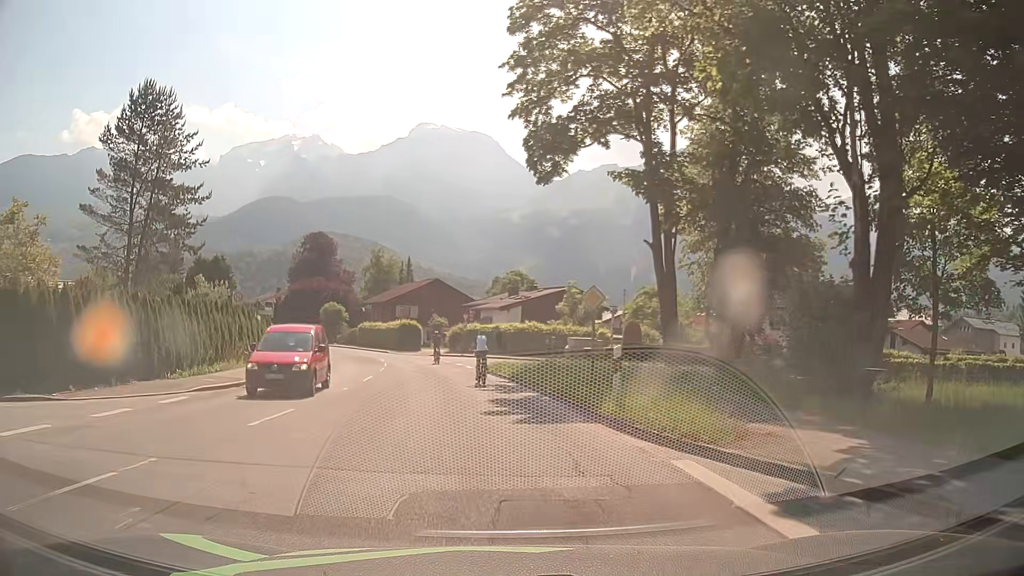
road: tertiary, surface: asphalt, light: Day
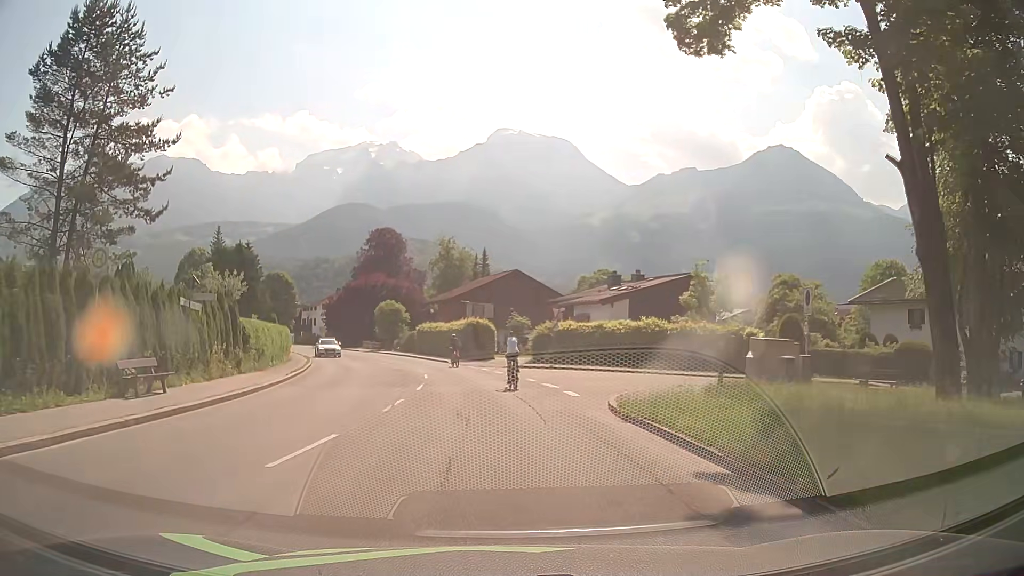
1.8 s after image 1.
(-1.2, +16.4) m; -7°
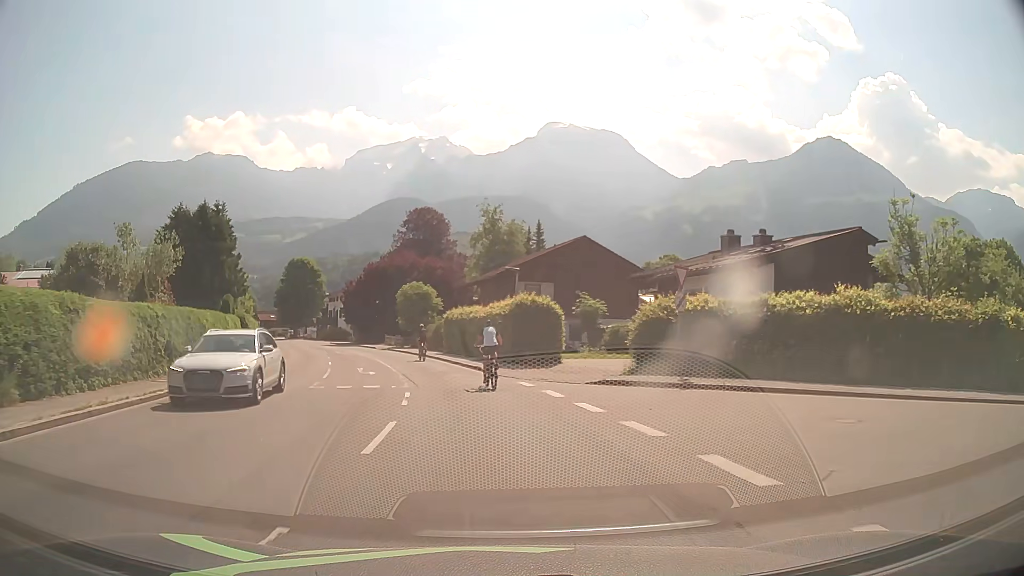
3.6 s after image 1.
(-0.8, +18.0) m; -4°
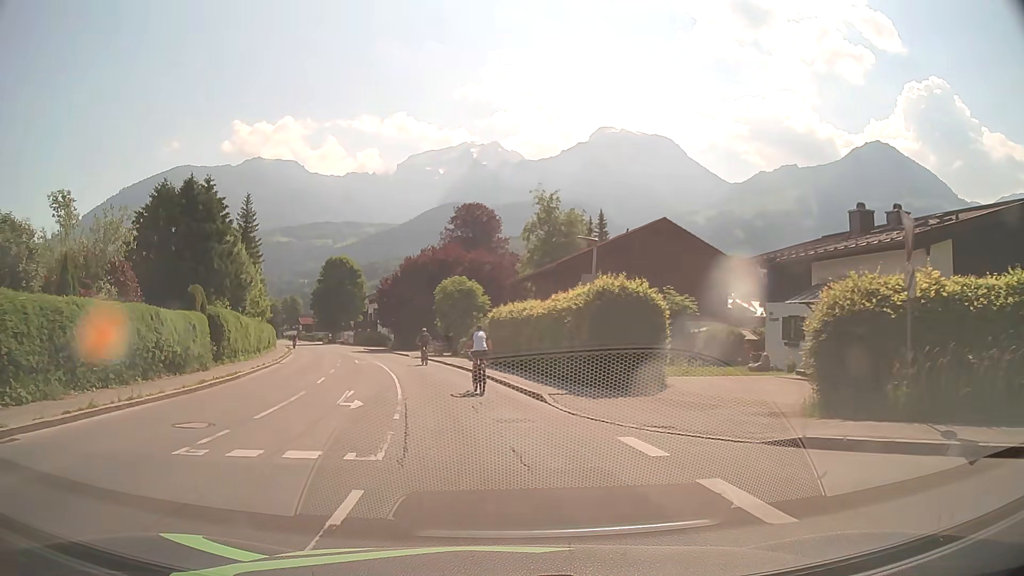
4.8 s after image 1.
(-0.4, +9.7) m; -5°
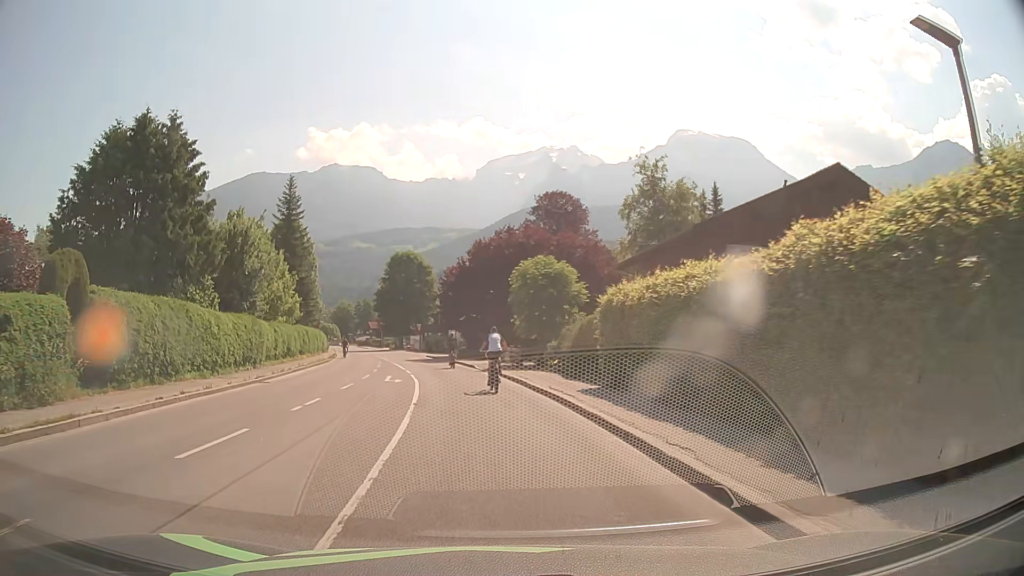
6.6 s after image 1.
(-0.9, +13.6) m; -7°
(0, +10) (-1, +20) (-3, +30) (-5, +40) (-7, +49) (-9, +59) (-12, +69) (-15, +78) (-17, +88) (-20, +98) m
